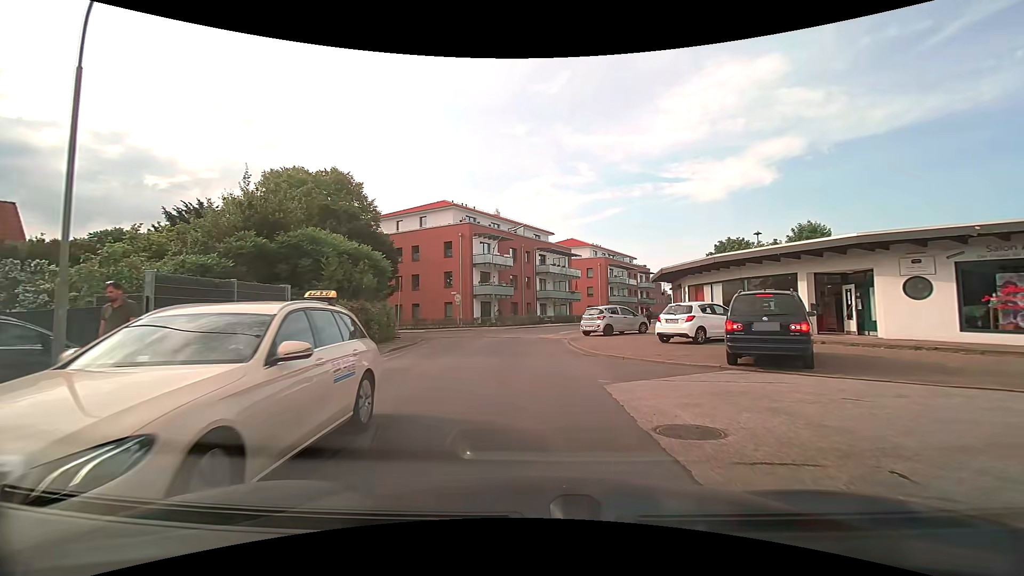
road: residential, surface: asphalt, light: Day
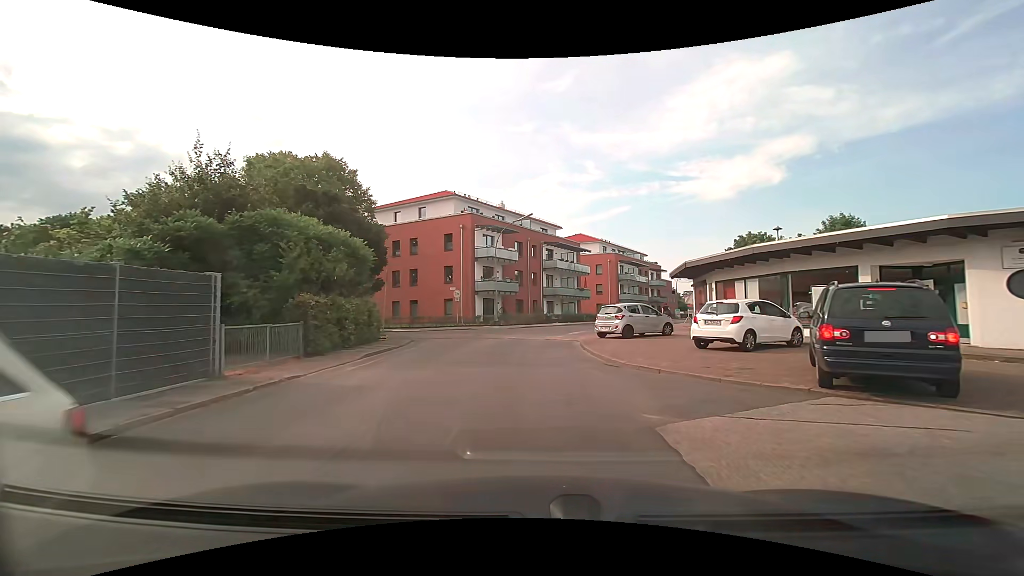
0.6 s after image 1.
(-0.1, +3.4) m; -1°
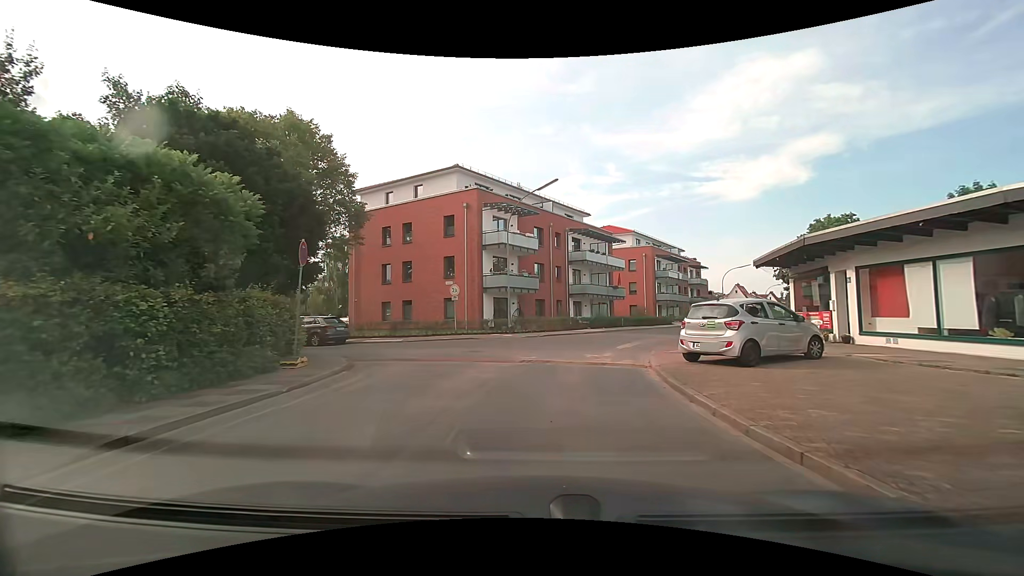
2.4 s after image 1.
(-0.2, +9.7) m; -2°
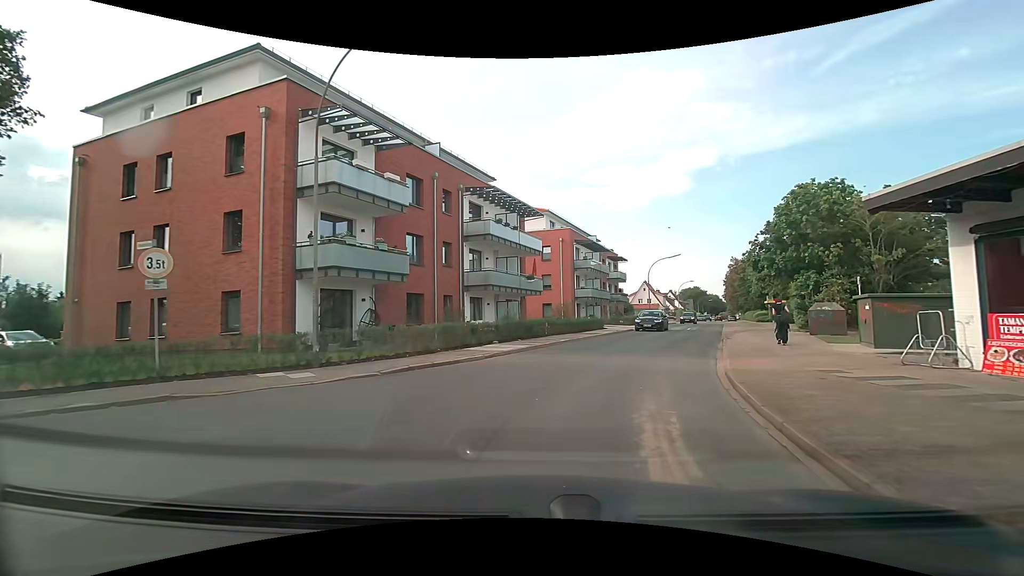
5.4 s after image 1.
(+1.0, +15.3) m; +10°
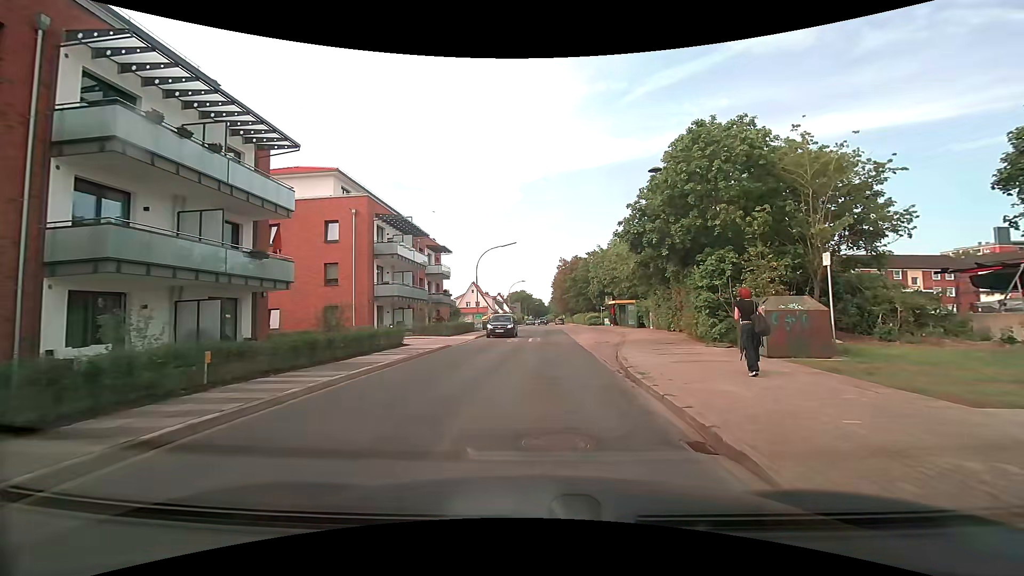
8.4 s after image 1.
(+2.9, +14.6) m; +20°
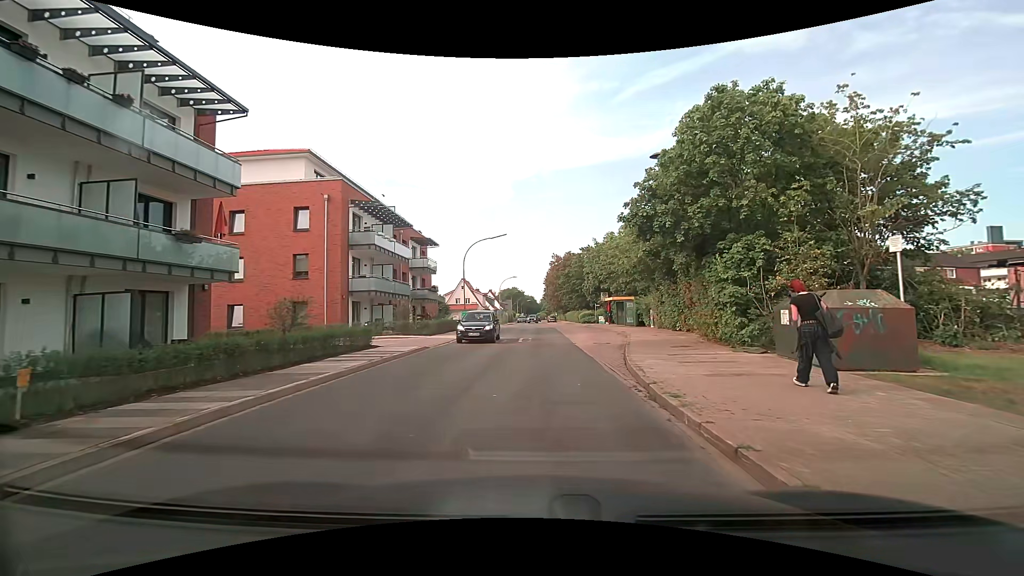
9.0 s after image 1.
(0.0, +3.2) m; +1°
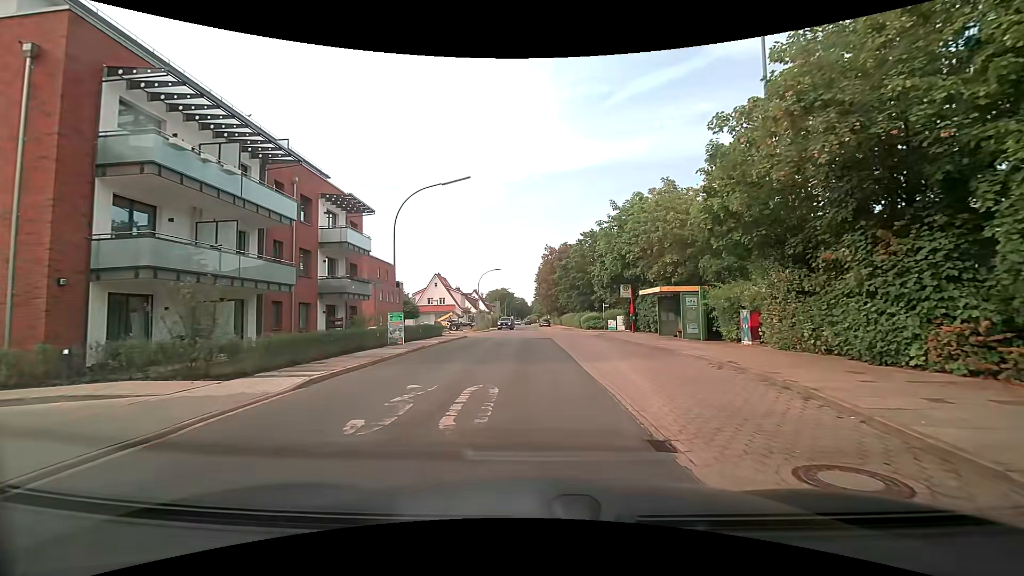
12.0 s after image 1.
(+0.3, +17.9) m; +1°
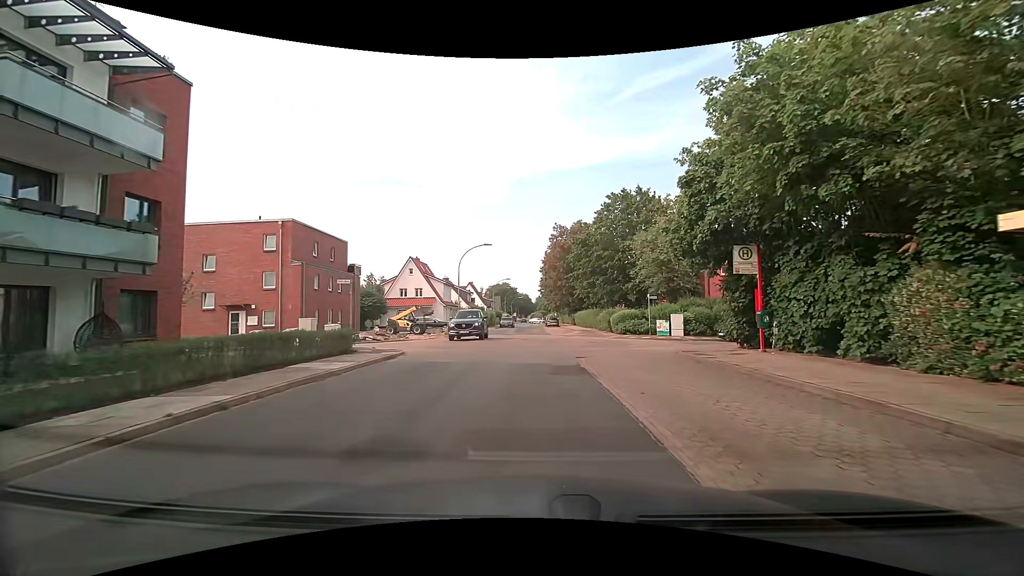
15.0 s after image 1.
(0.0, +19.3) m; 0°
(0, +10) (0, +20) (0, +30) (0, +40) (0, +50) (-1, +60) (-1, +70) (-1, +80) (-1, +90) (-1, +100) m
